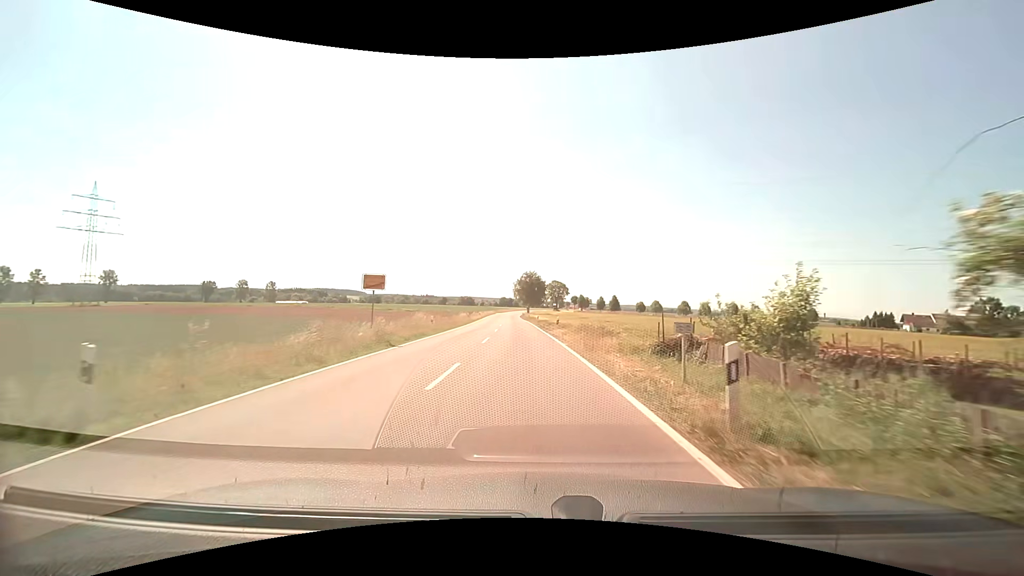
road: tertiary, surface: asphalt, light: Day
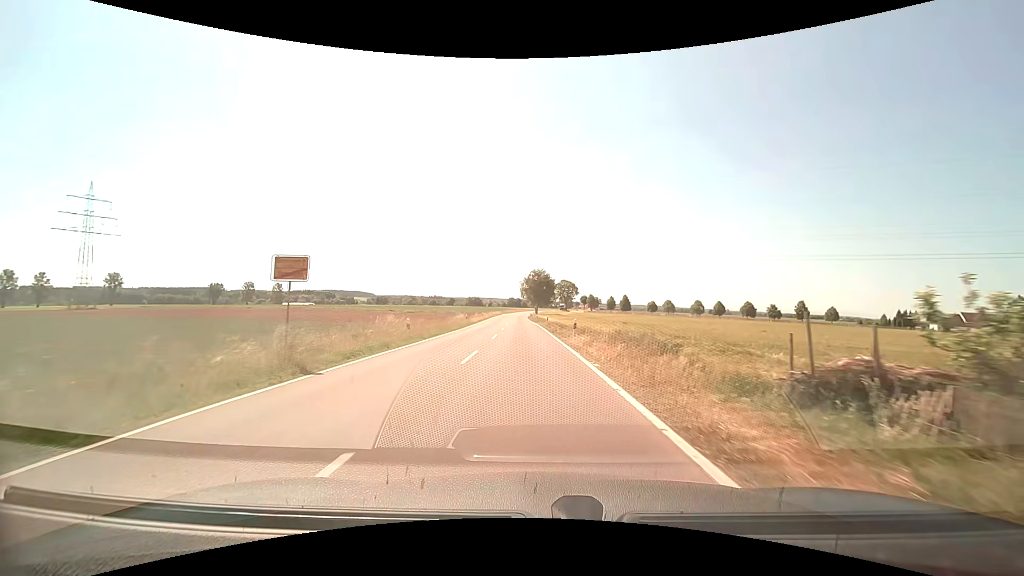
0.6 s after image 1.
(0.0, +7.8) m; -1°
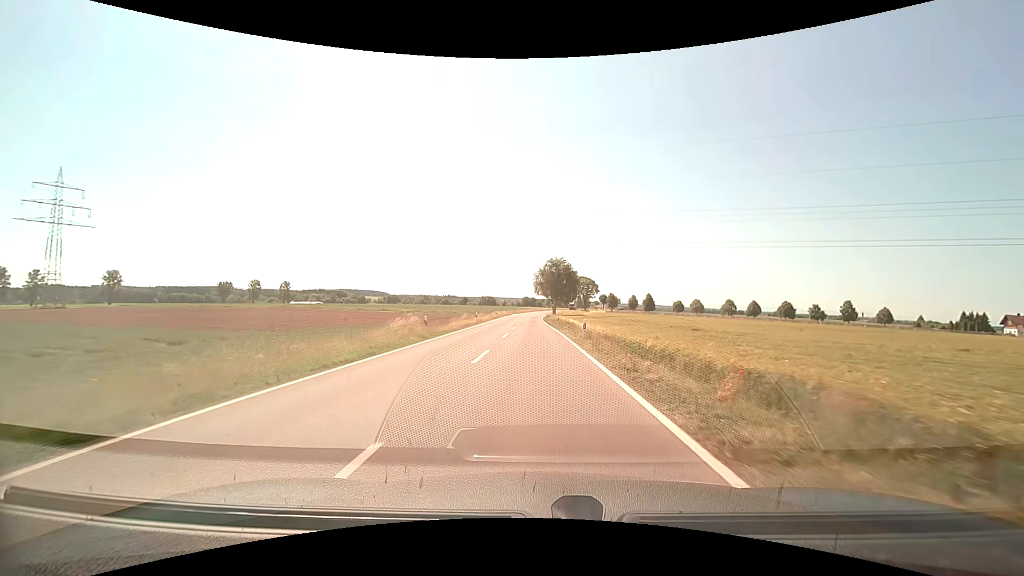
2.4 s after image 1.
(-0.5, +24.0) m; -2°
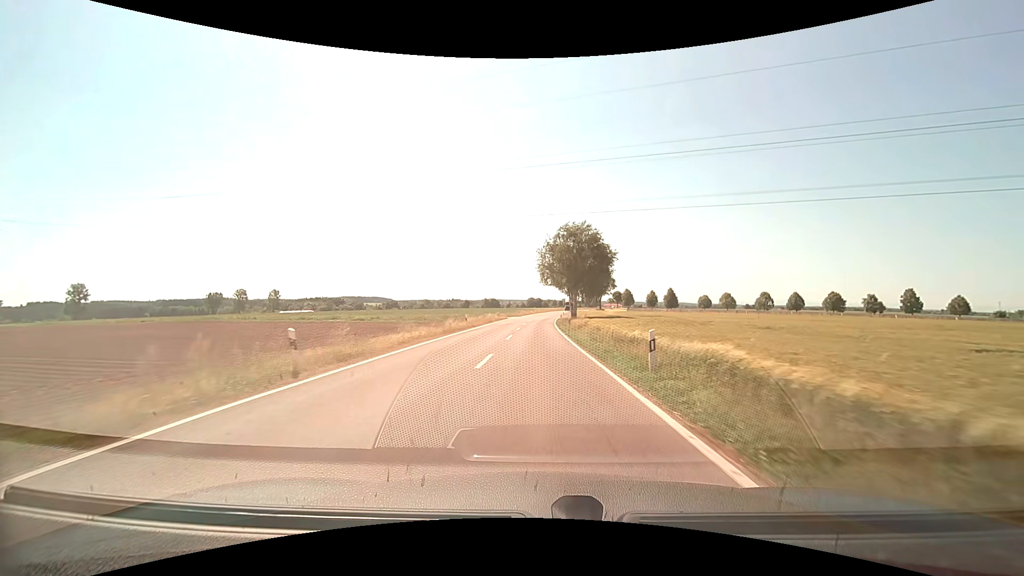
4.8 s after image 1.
(-0.3, +37.7) m; -1°
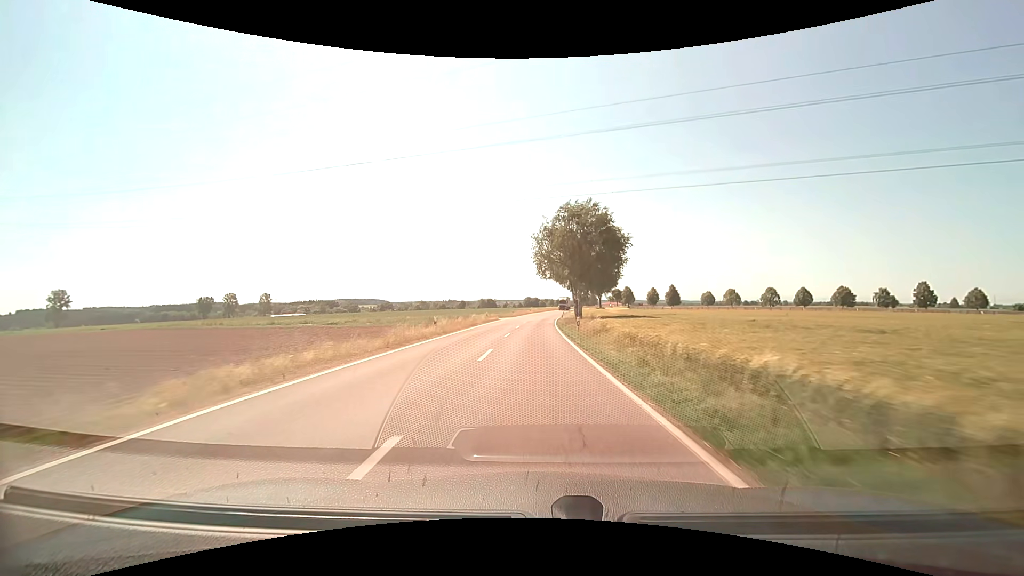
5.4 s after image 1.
(0.0, +10.6) m; 0°
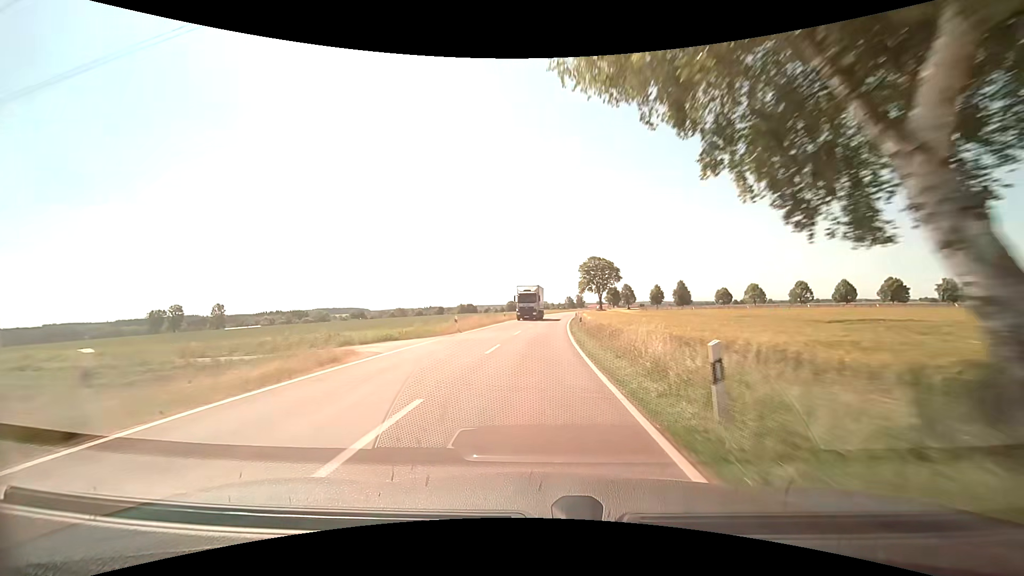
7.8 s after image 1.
(+0.2, +46.4) m; +2°
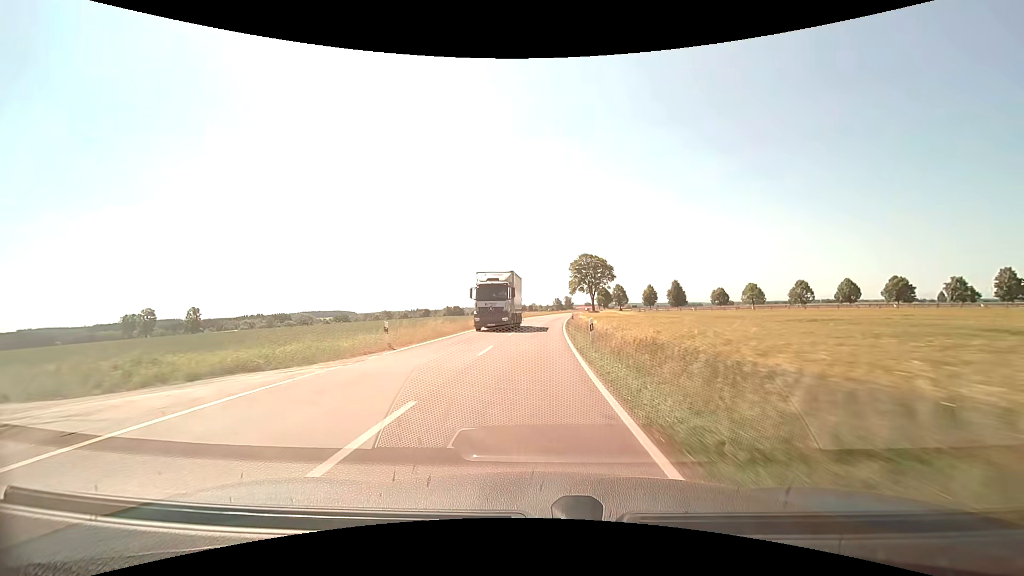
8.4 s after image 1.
(+0.2, +12.4) m; +2°
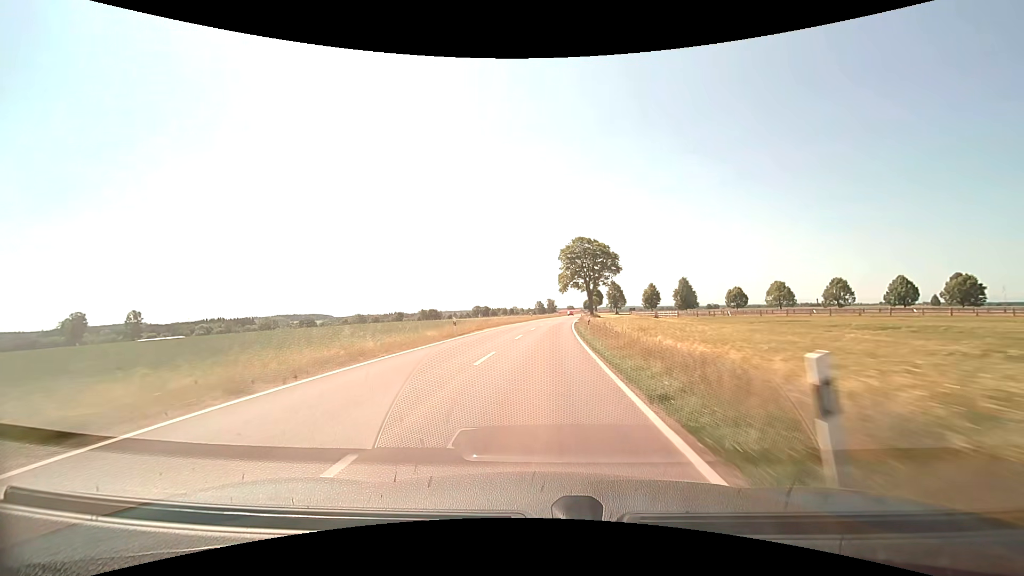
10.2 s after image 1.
(+0.6, +38.8) m; +2°
